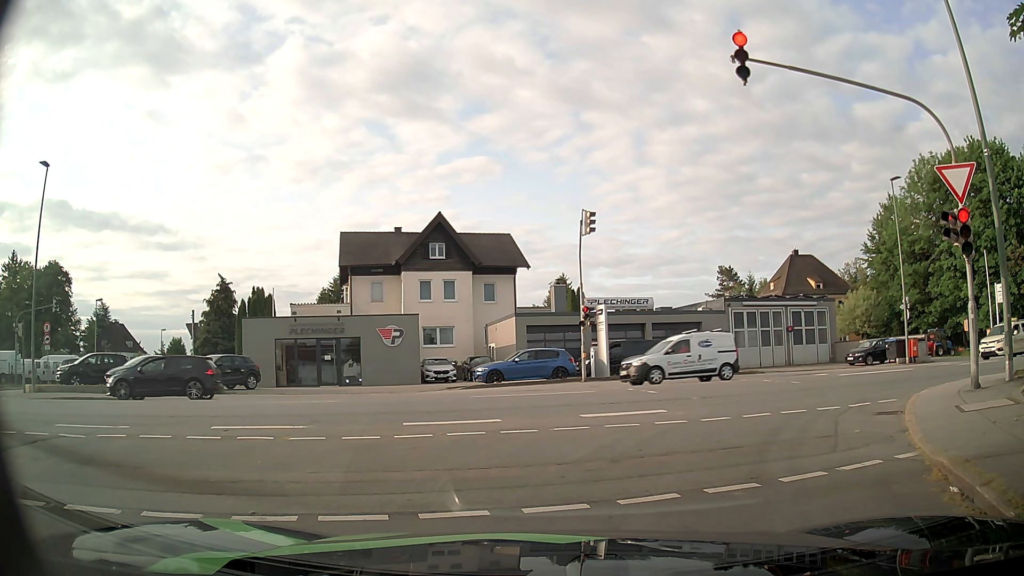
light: Day
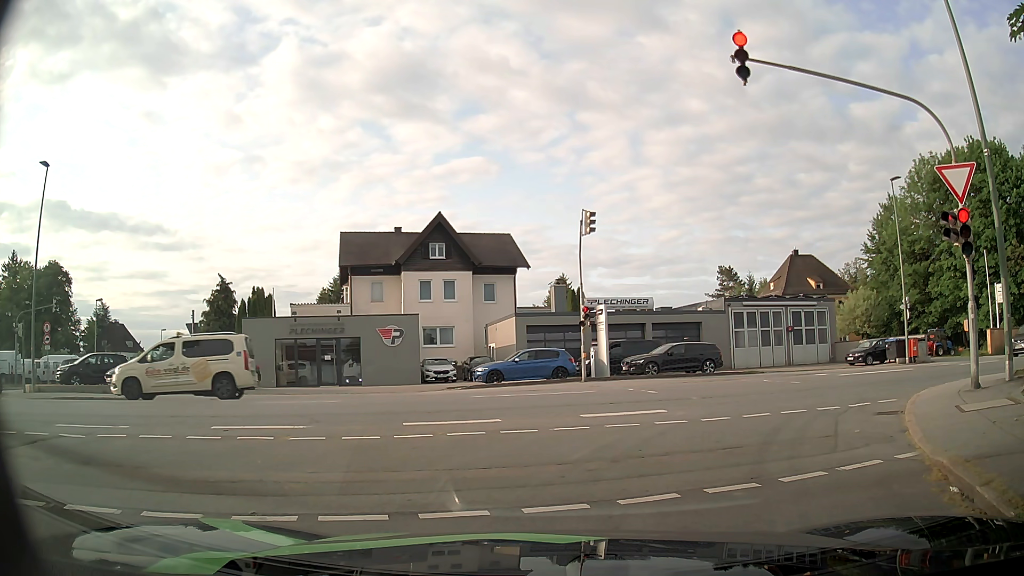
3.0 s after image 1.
(0.0, 0.0) m; 0°
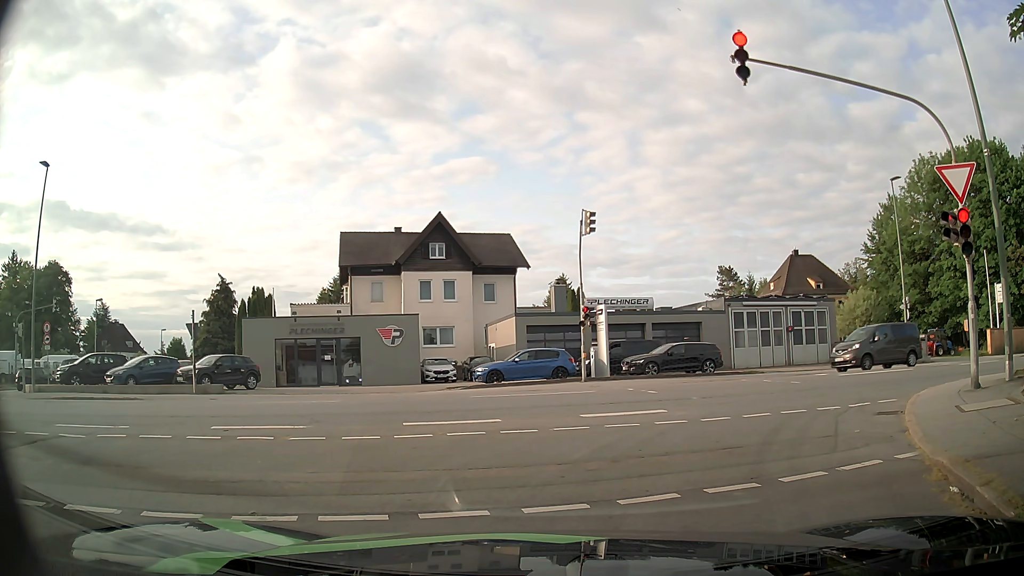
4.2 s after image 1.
(0.0, 0.0) m; 0°
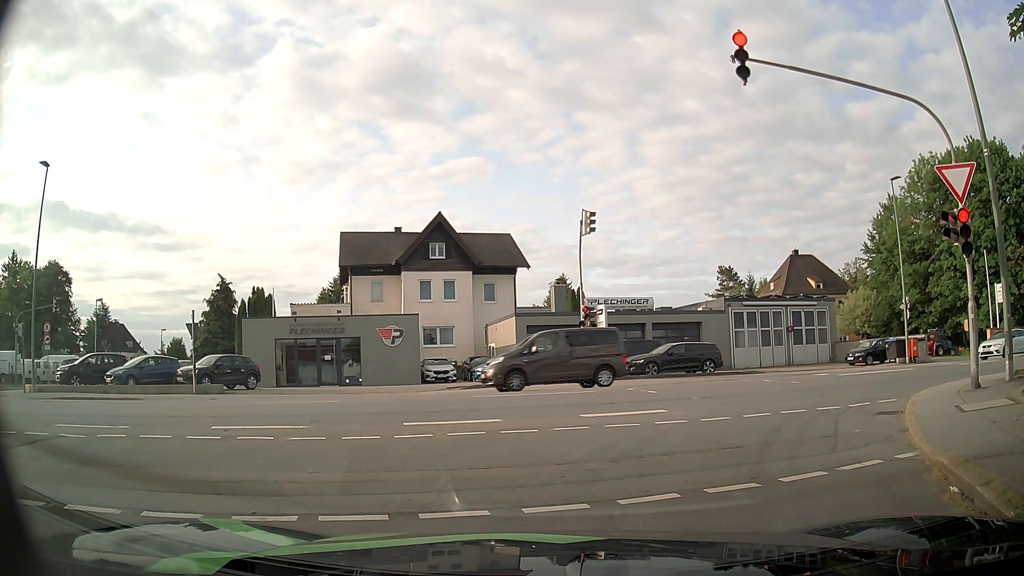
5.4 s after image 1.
(0.0, 0.0) m; 0°
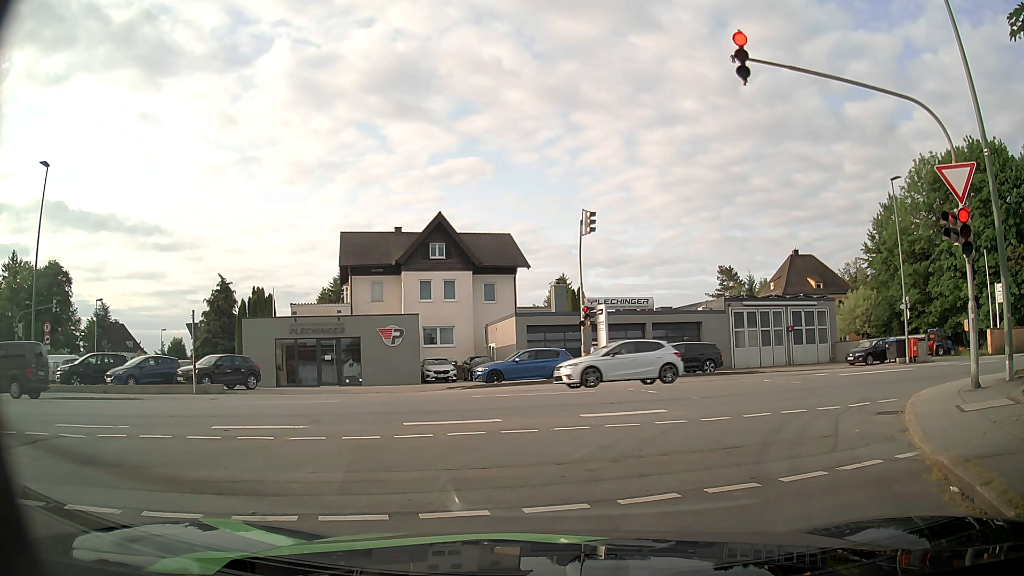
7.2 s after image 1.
(0.0, 0.0) m; 0°
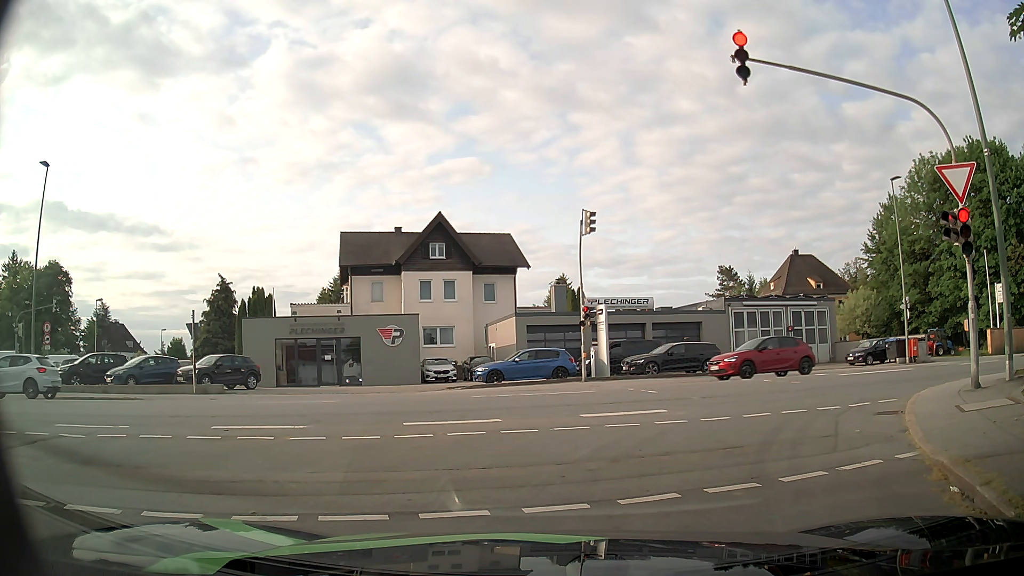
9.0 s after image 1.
(0.0, 0.0) m; 0°
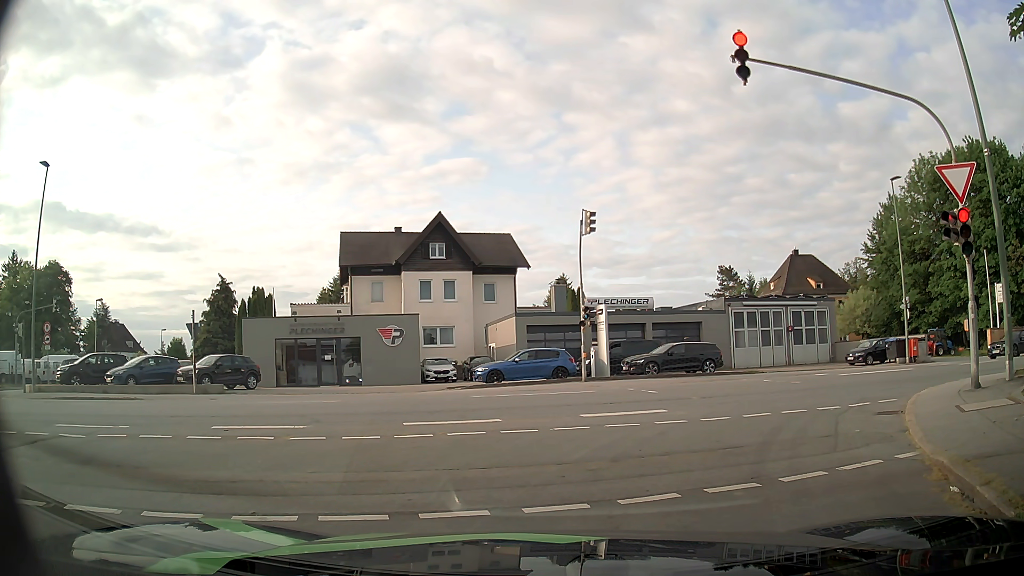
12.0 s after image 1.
(0.0, 0.0) m; 0°
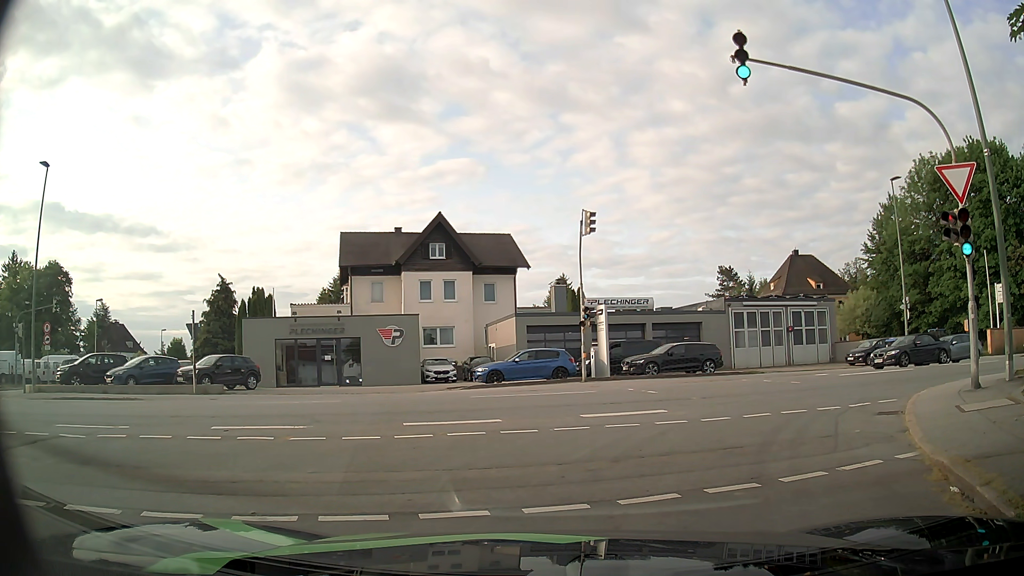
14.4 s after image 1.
(0.0, 0.0) m; 0°
(+1, +10) (+8, +17) (+17, +21) (+27, +23) (+37, +25) (+47, +27) (+56, +30) (+66, +32) (+76, +35) (+85, +37) m
